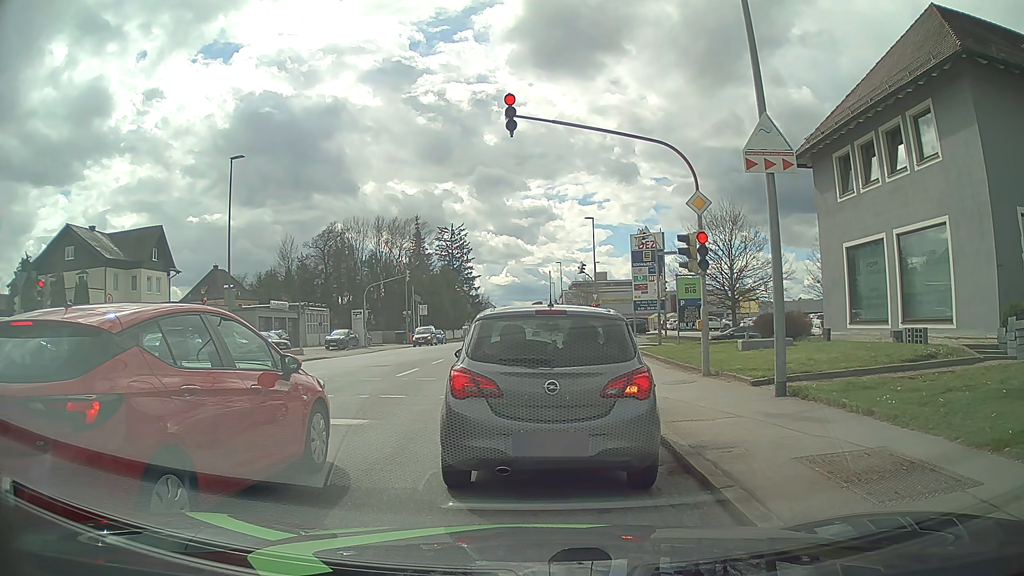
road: tertiary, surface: asphalt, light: Day
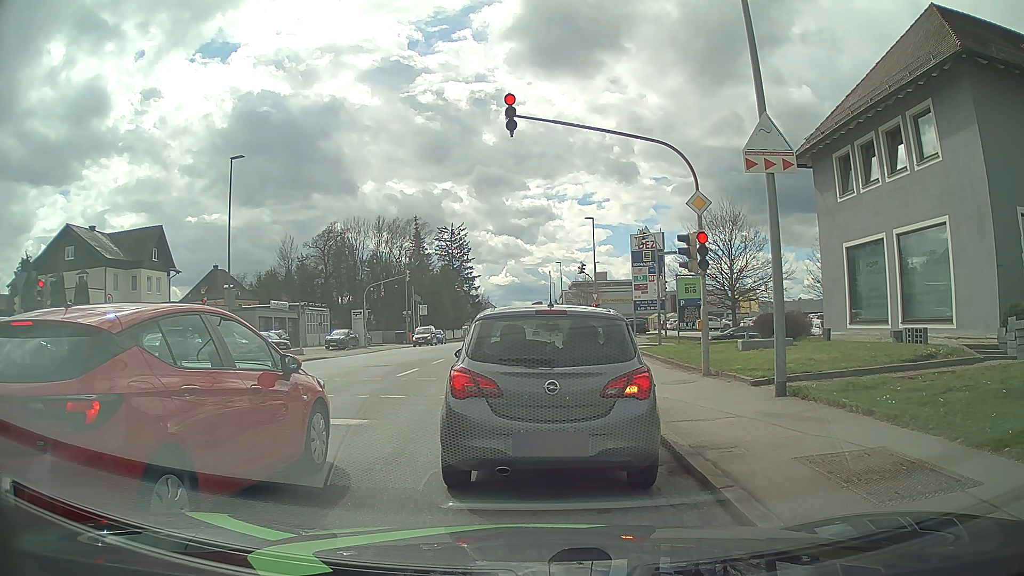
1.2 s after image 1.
(0.0, 0.0) m; 0°
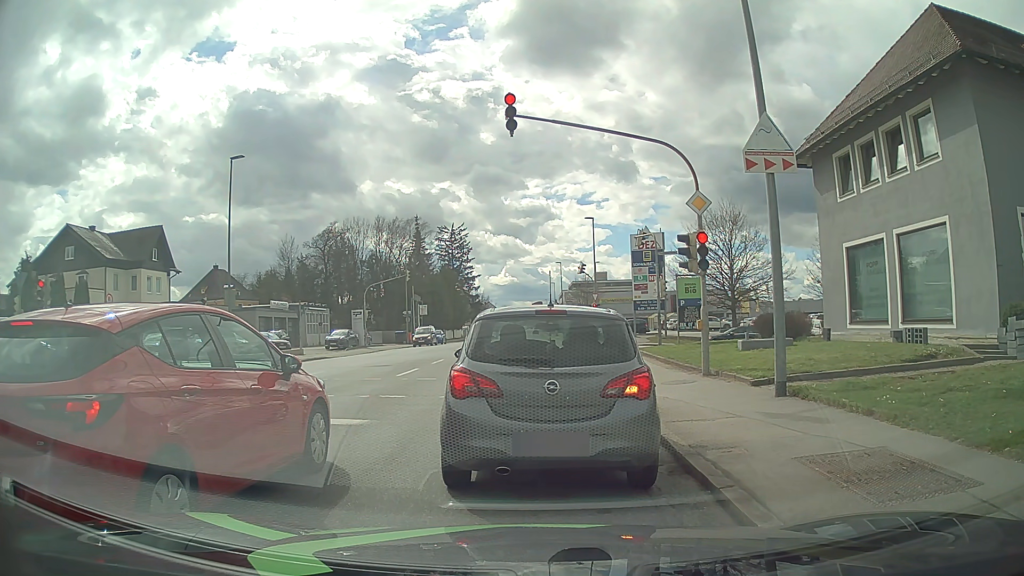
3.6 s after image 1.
(0.0, 0.0) m; 0°
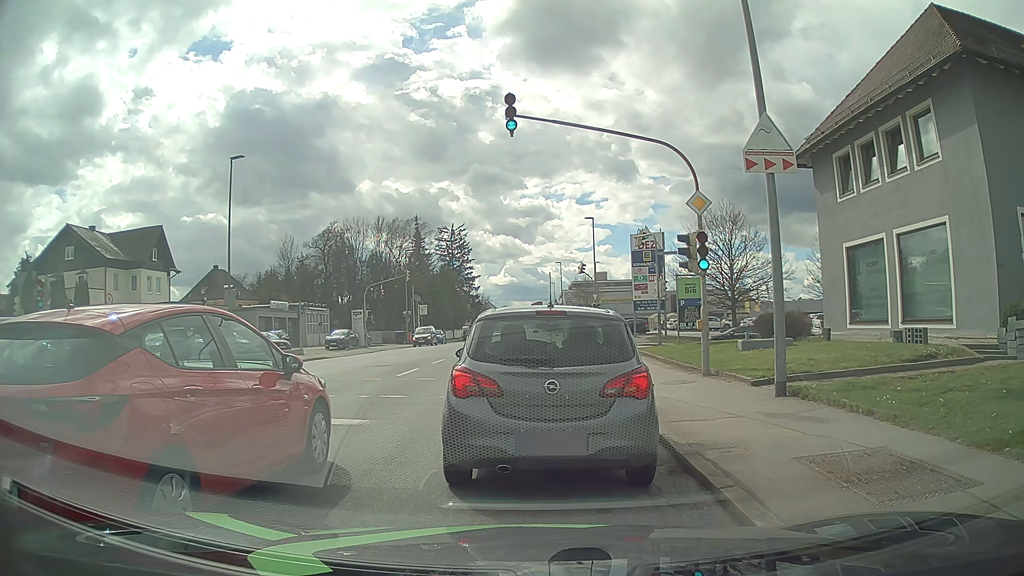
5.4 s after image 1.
(0.0, 0.0) m; 0°
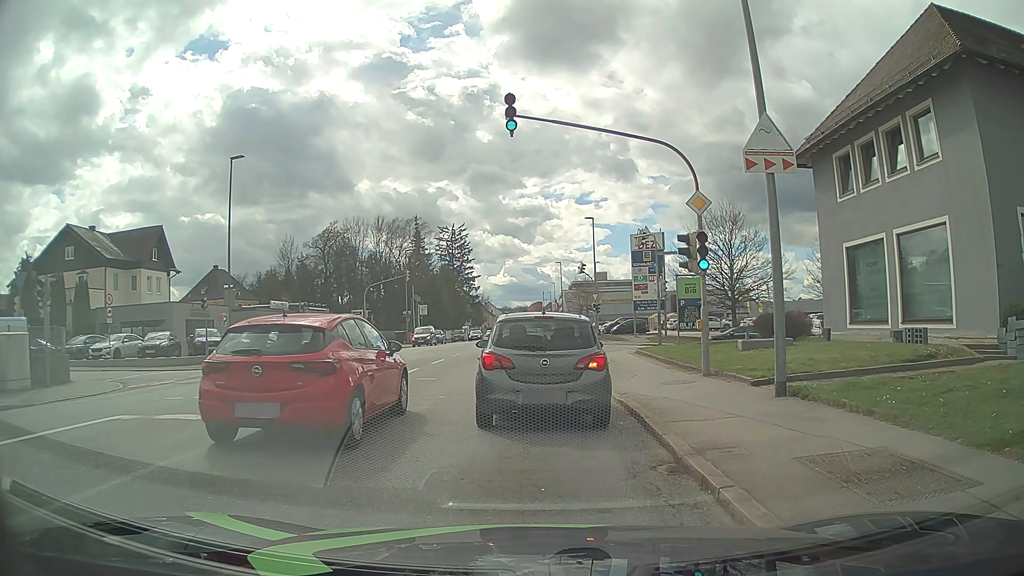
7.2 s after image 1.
(0.0, 0.0) m; 0°
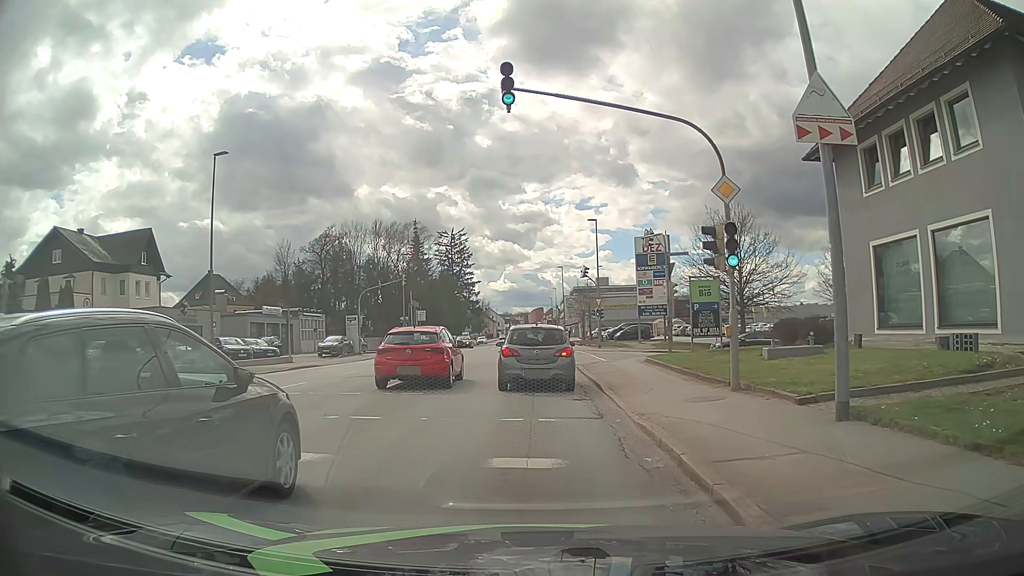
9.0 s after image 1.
(0.0, +2.4) m; 0°
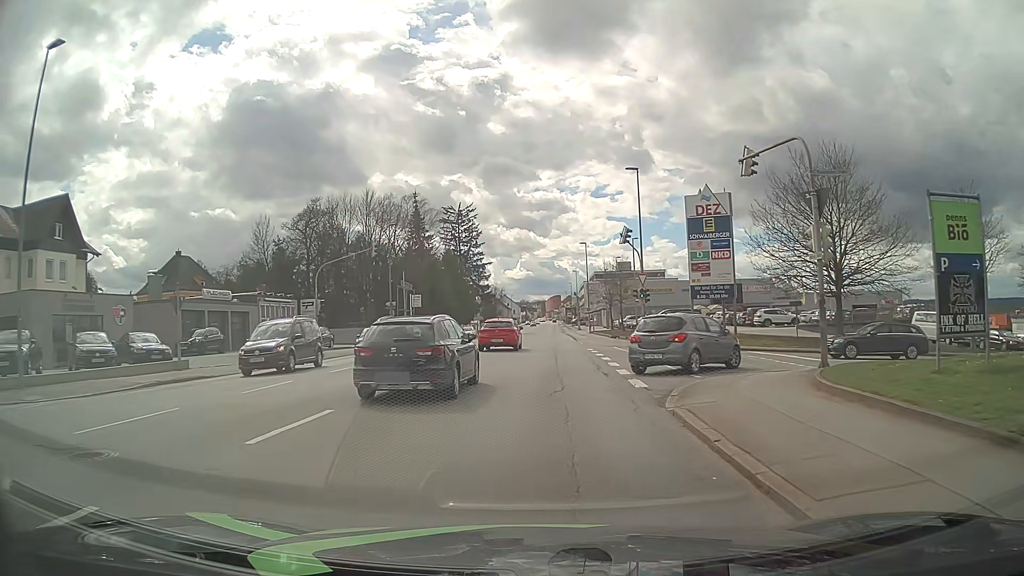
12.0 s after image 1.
(-0.4, +14.9) m; -2°
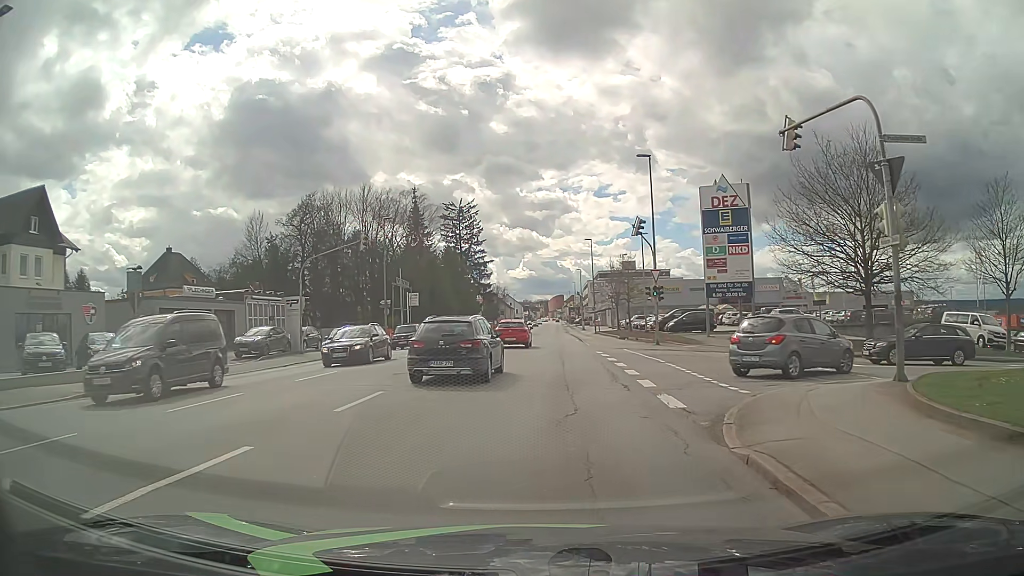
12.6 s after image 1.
(0.0, +3.2) m; -1°
